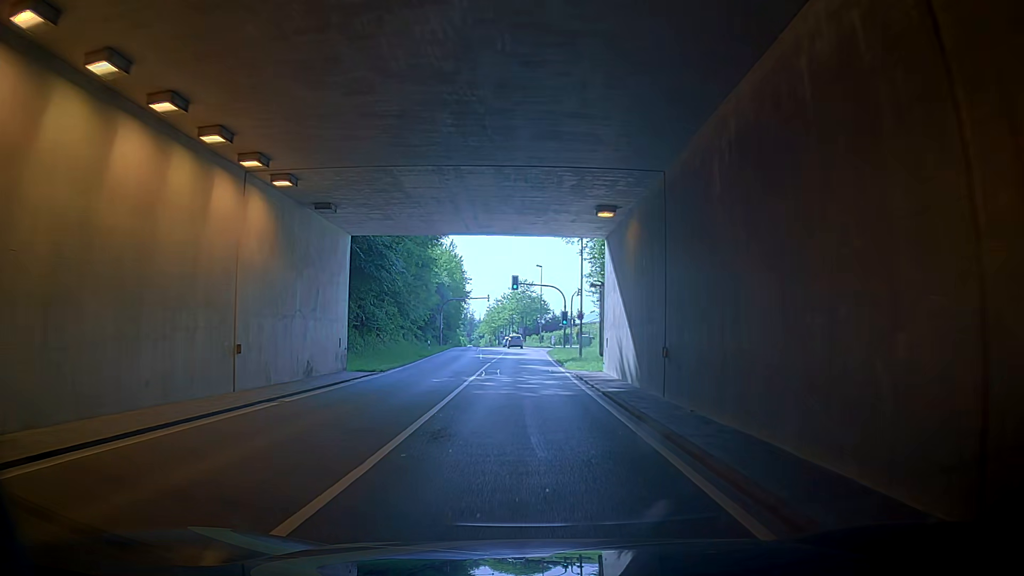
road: secondary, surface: asphalt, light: Day
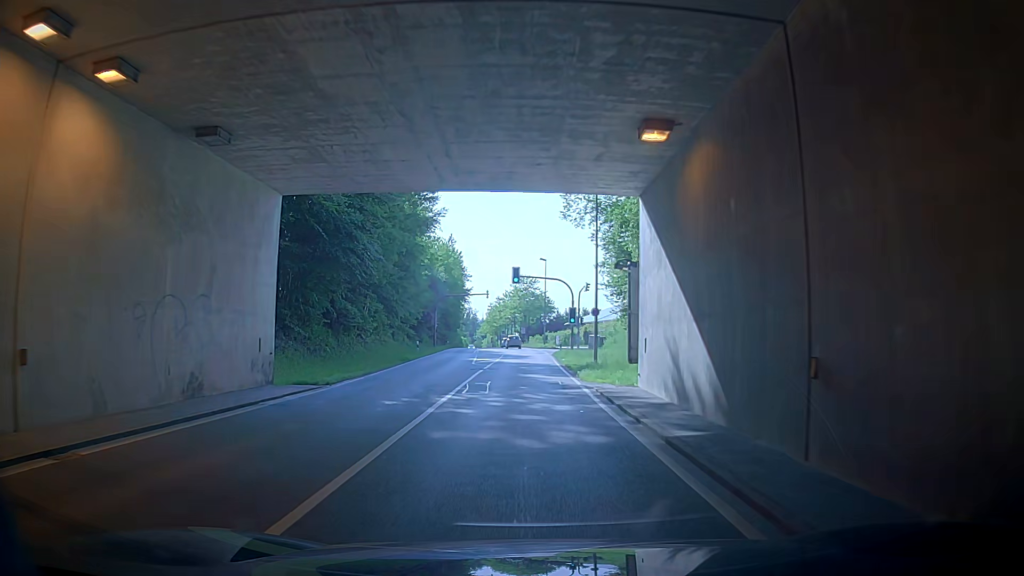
(0.0, +7.3) m; 0°
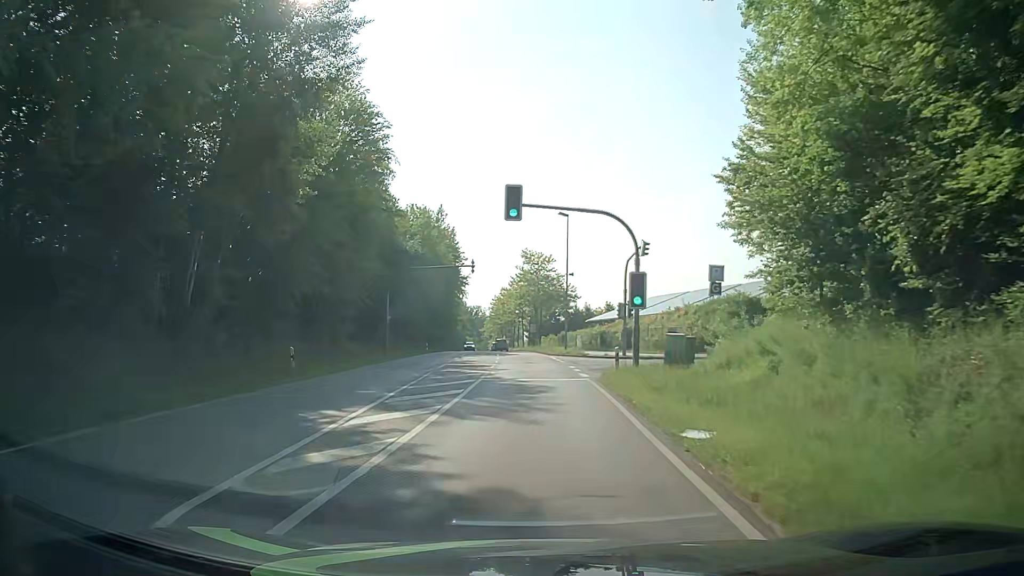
(+0.3, +29.1) m; +2°
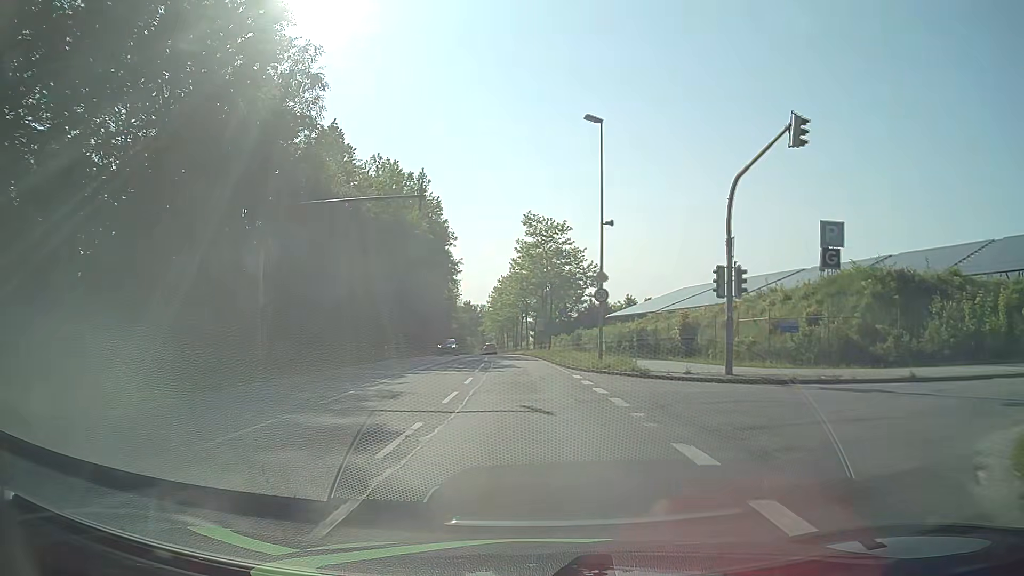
(+0.3, +22.2) m; 0°
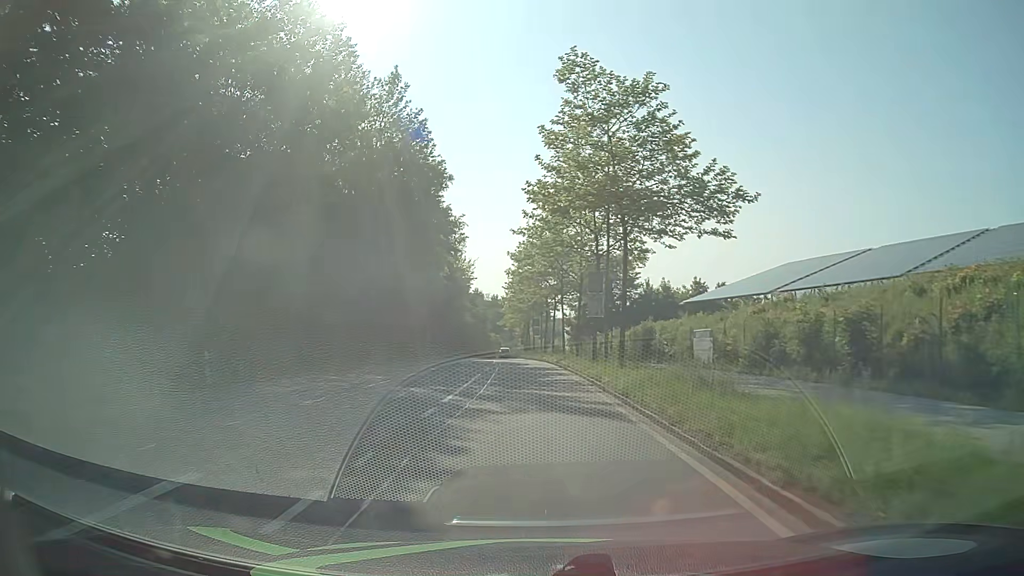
(-0.6, +30.9) m; -3°
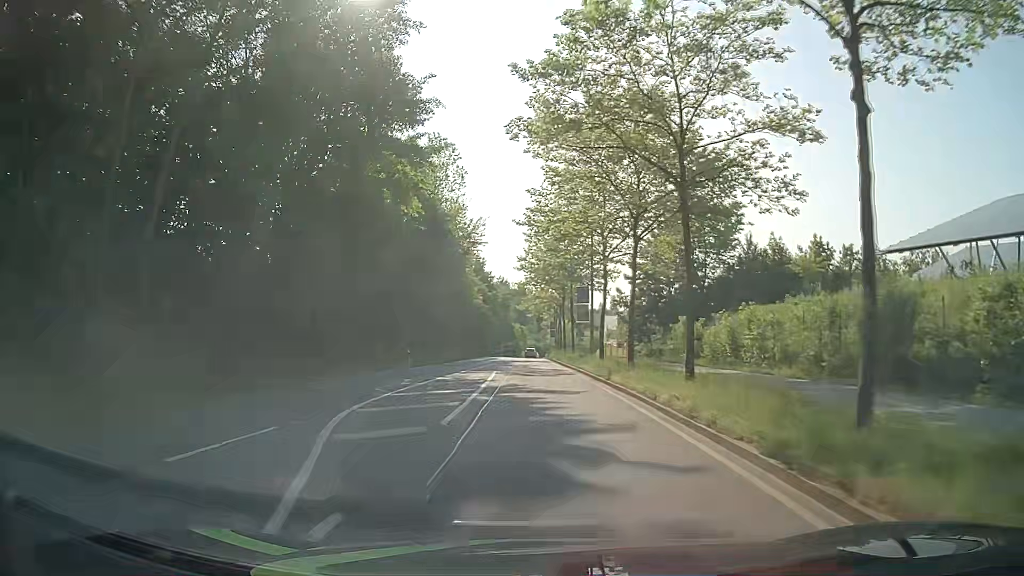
(-0.6, +32.3) m; -2°
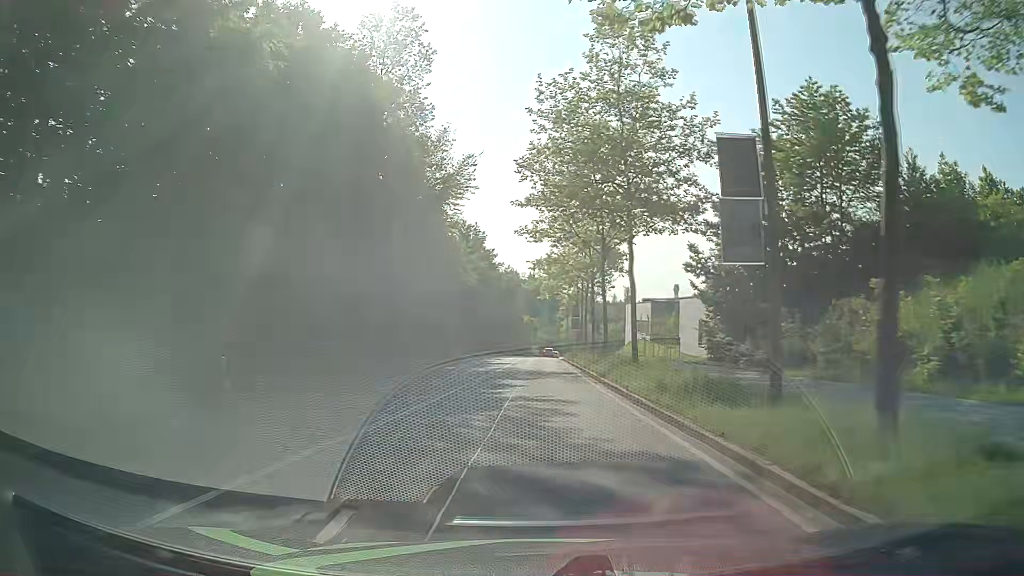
(-0.1, +24.6) m; -1°
(0, +10) (0, +20) (0, +30) (0, +40) (0, +50) (+1, +60) (+1, +70) (+1, +80) (+1, +90) (+2, +100) m
